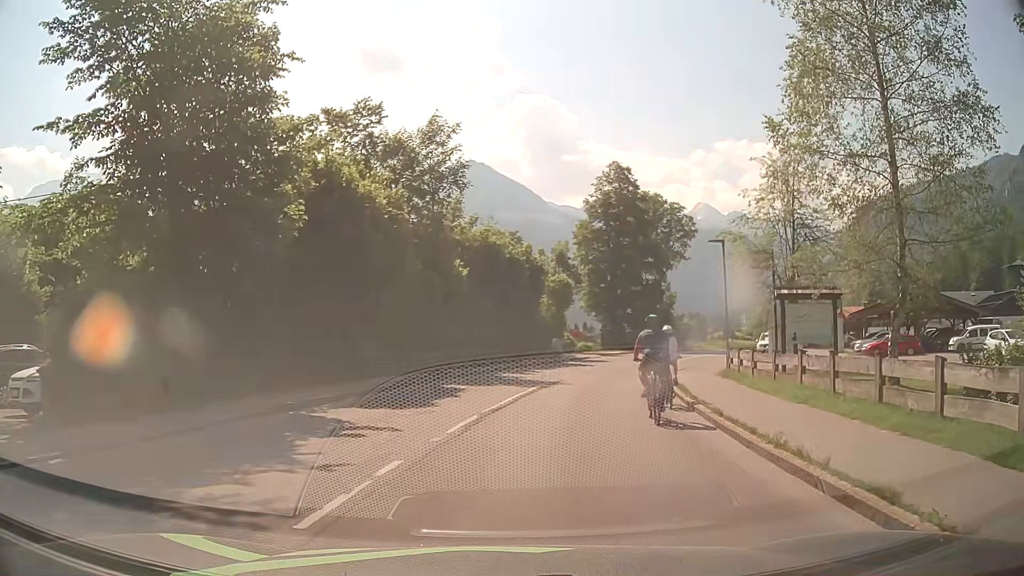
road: tertiary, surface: asphalt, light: Day
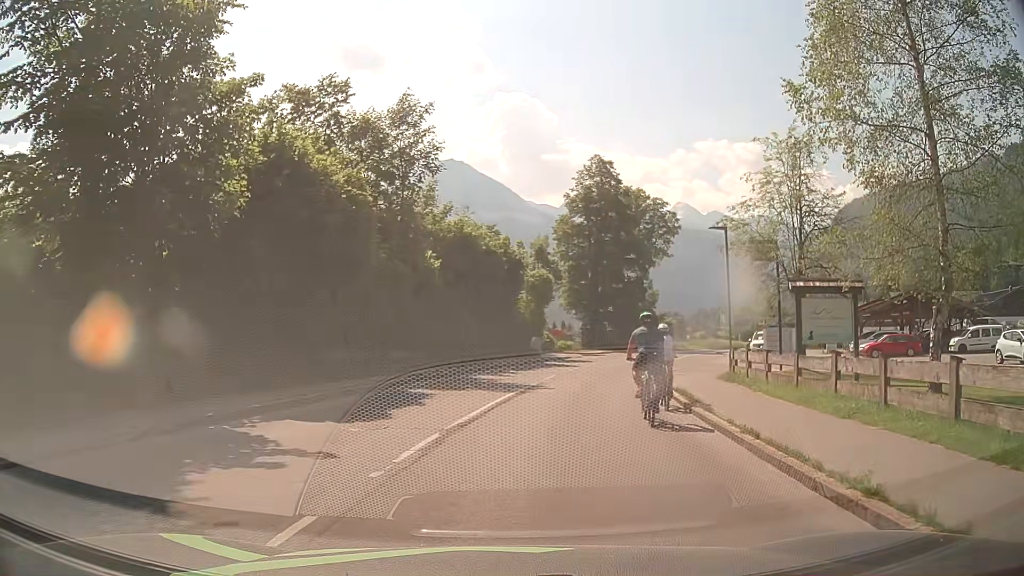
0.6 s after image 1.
(0.0, +2.6) m; +1°
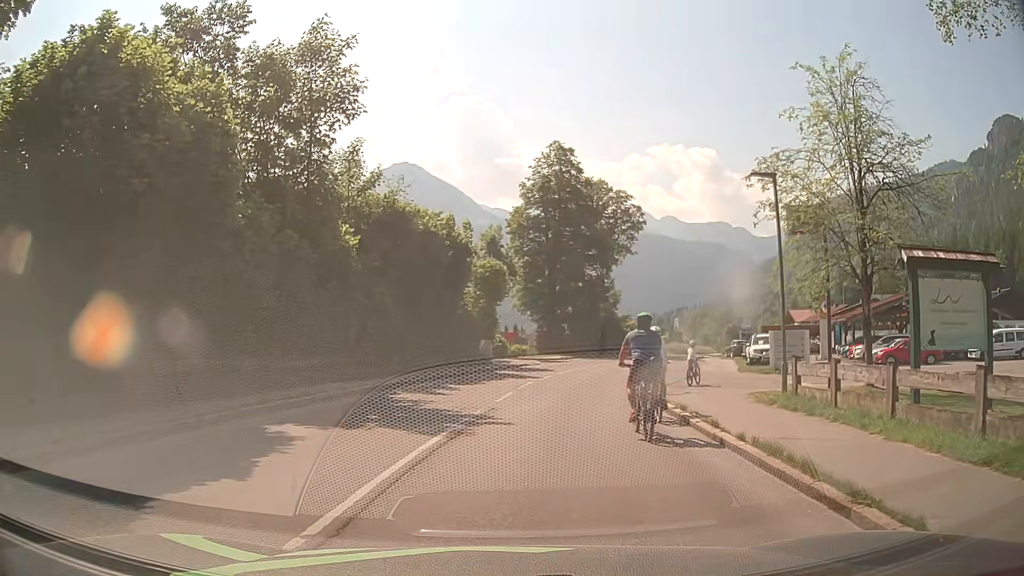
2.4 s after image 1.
(+0.2, +7.3) m; +4°
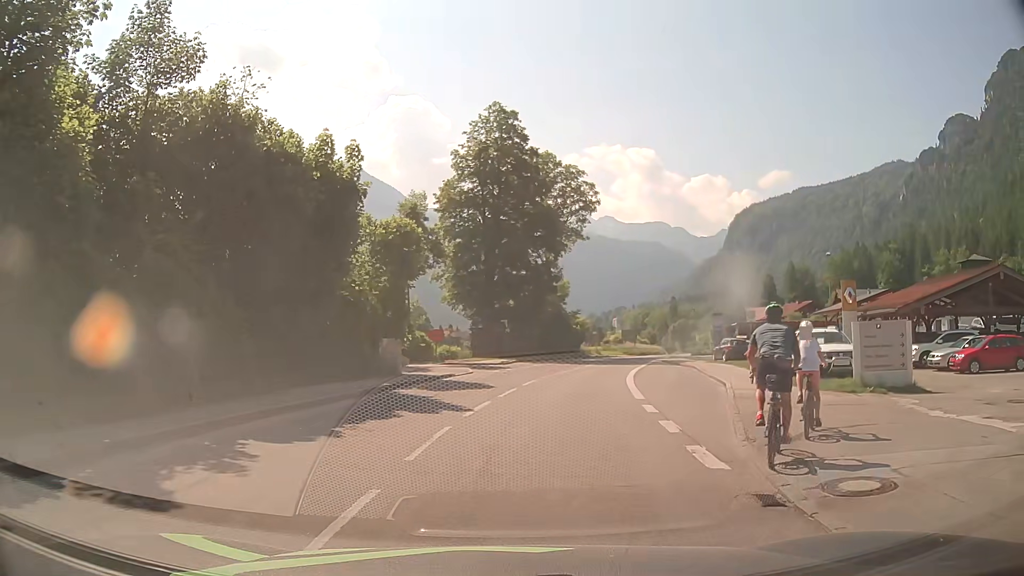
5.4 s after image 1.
(+0.7, +12.5) m; +5°
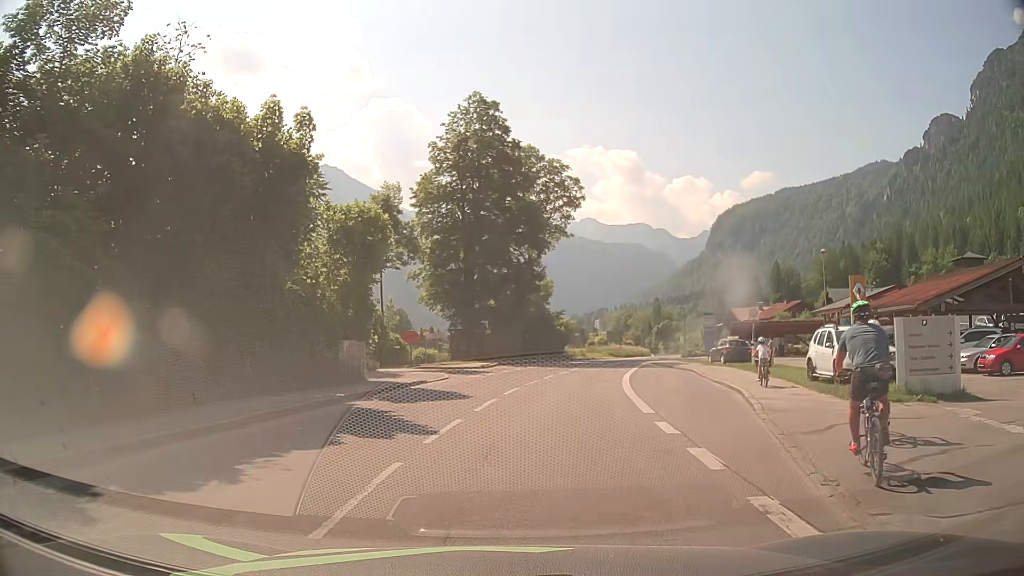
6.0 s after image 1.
(+0.1, +3.2) m; +2°
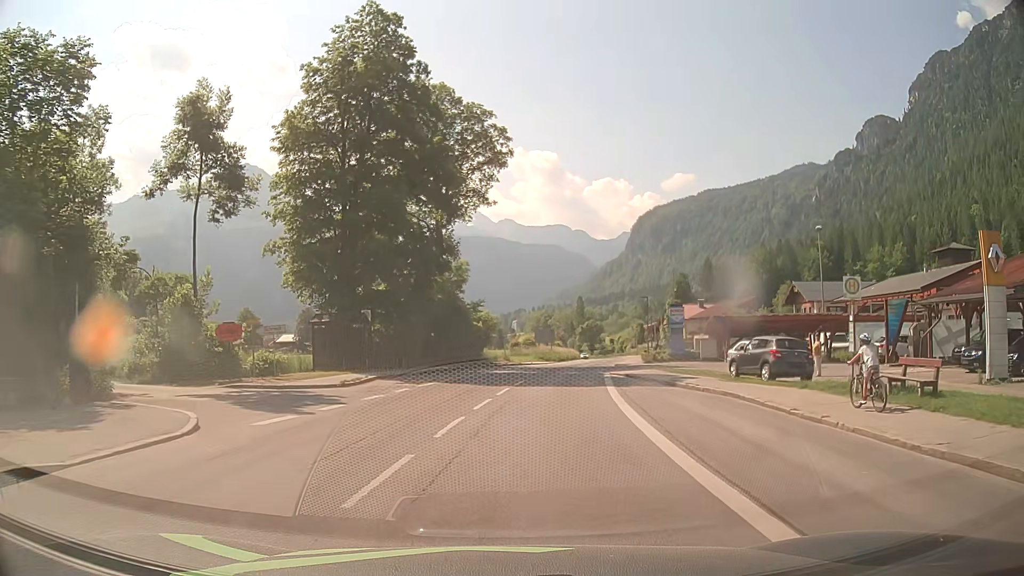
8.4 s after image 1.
(+0.9, +17.2) m; +7°
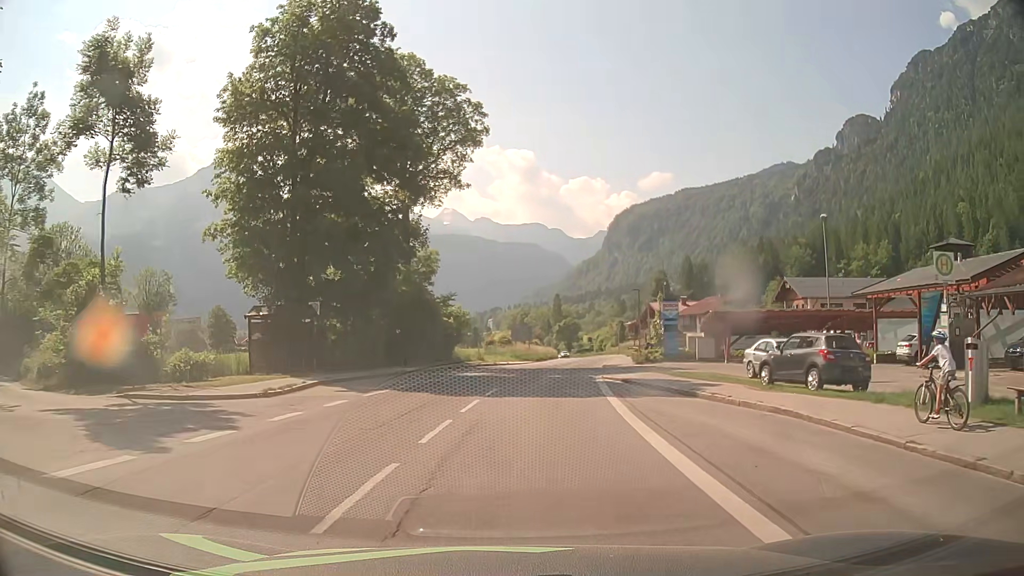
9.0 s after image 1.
(+0.1, +5.4) m; +2°
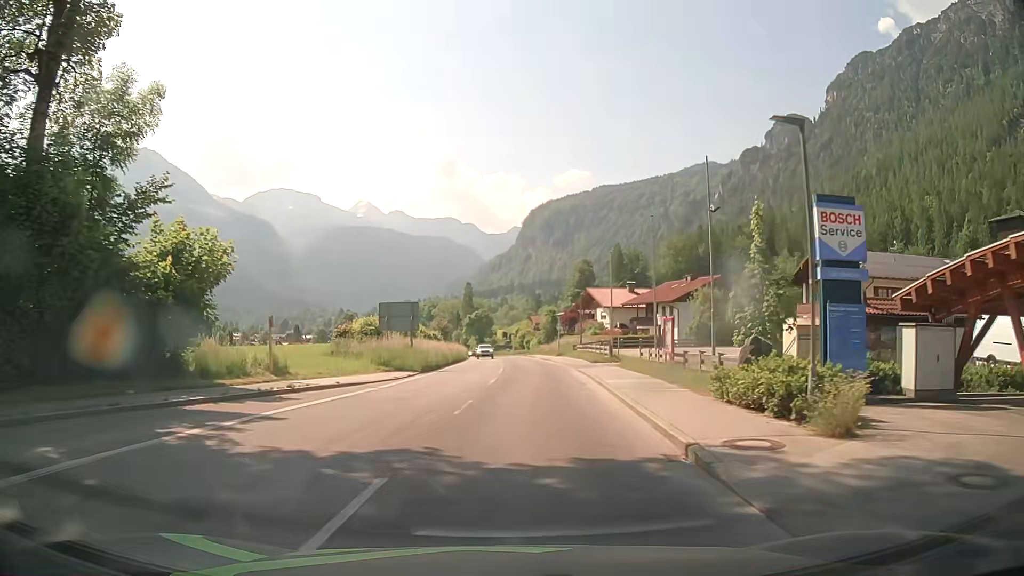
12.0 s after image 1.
(+2.5, +32.7) m; +8°
(0, +10) (+1, +20) (+1, +30) (+1, +40) (+1, +50) (+1, +60) (+1, +70) (+1, +80) (0, +90) (-1, +100) m
